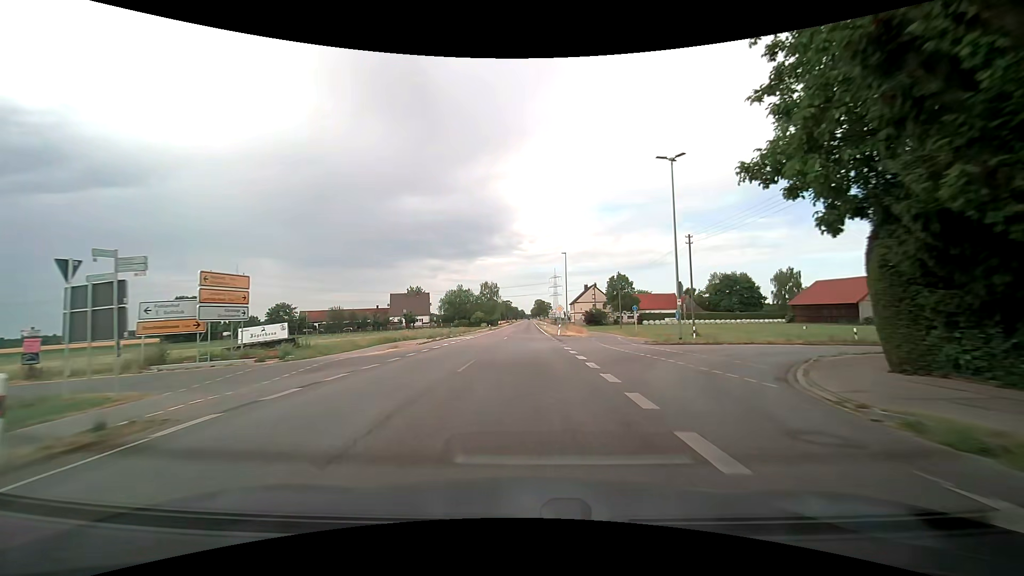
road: tertiary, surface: asphalt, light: Day
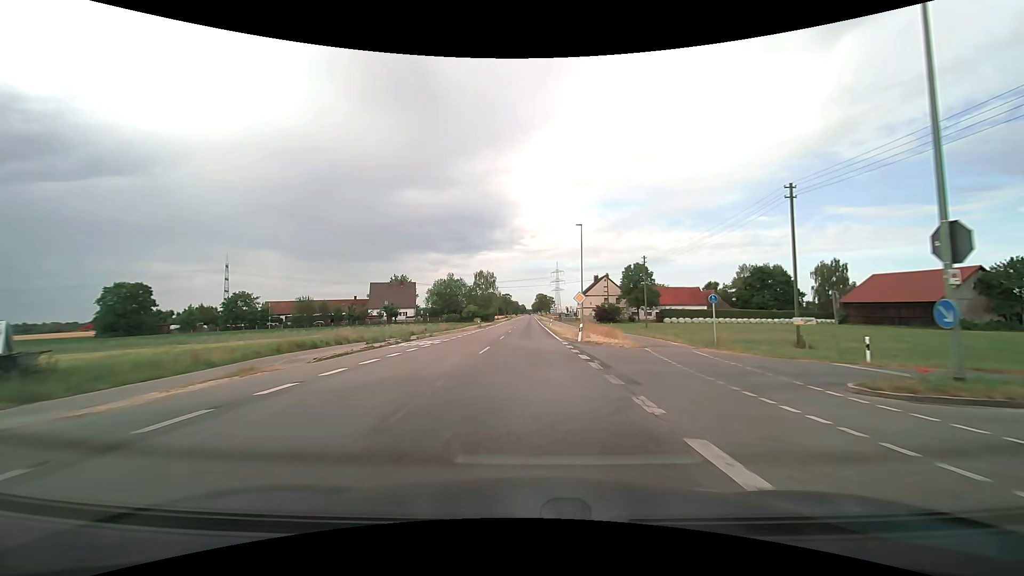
(0.0, +18.4) m; 0°
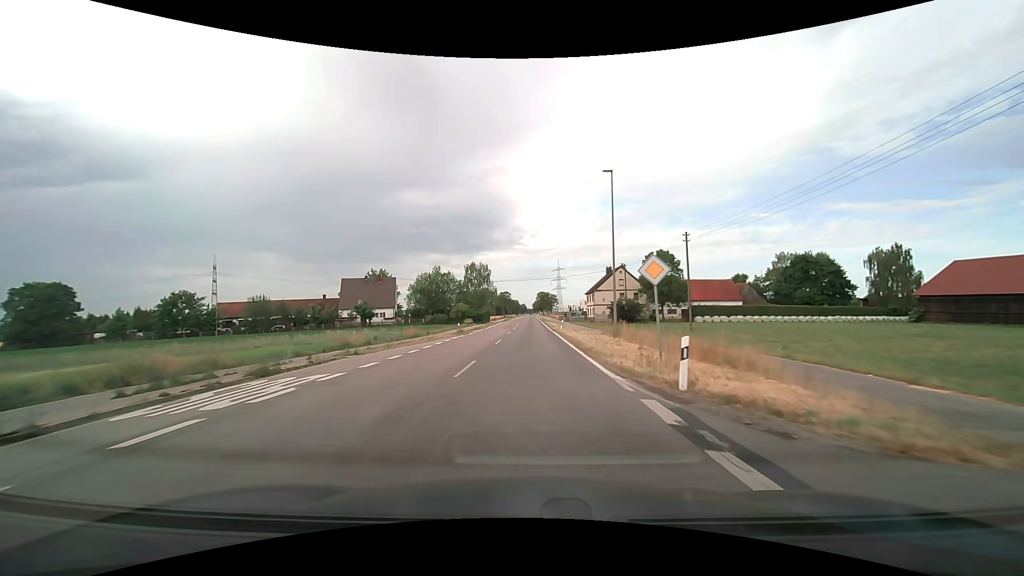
(-0.1, +18.5) m; 0°
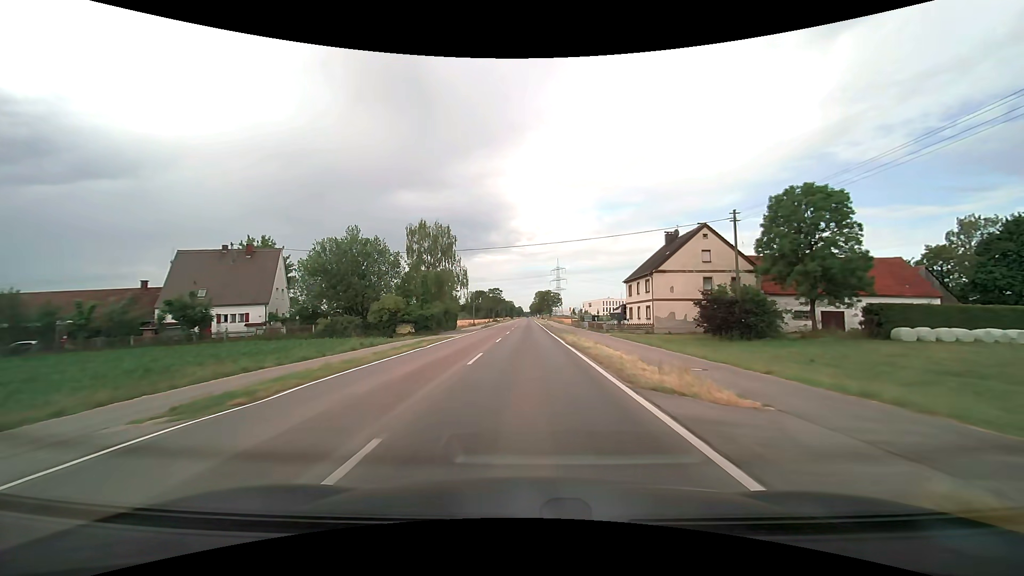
(+0.3, +46.7) m; 0°
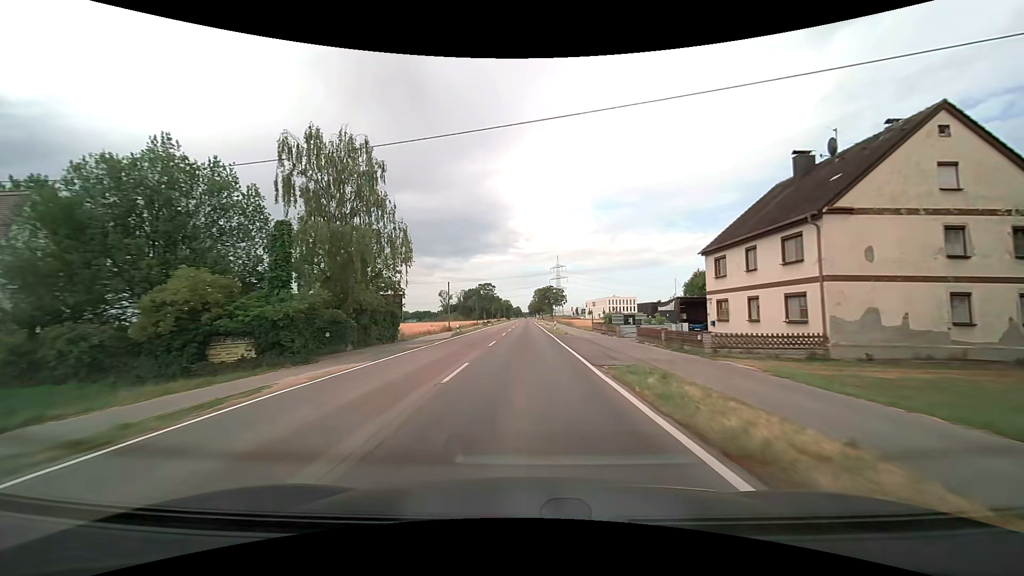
(+0.1, +28.1) m; 0°
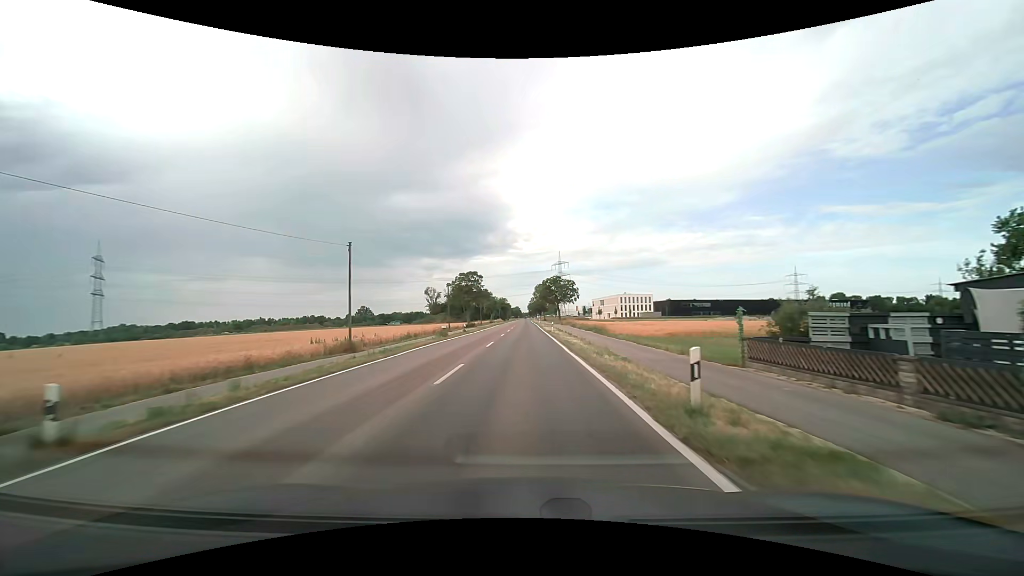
(-0.1, +37.2) m; 0°
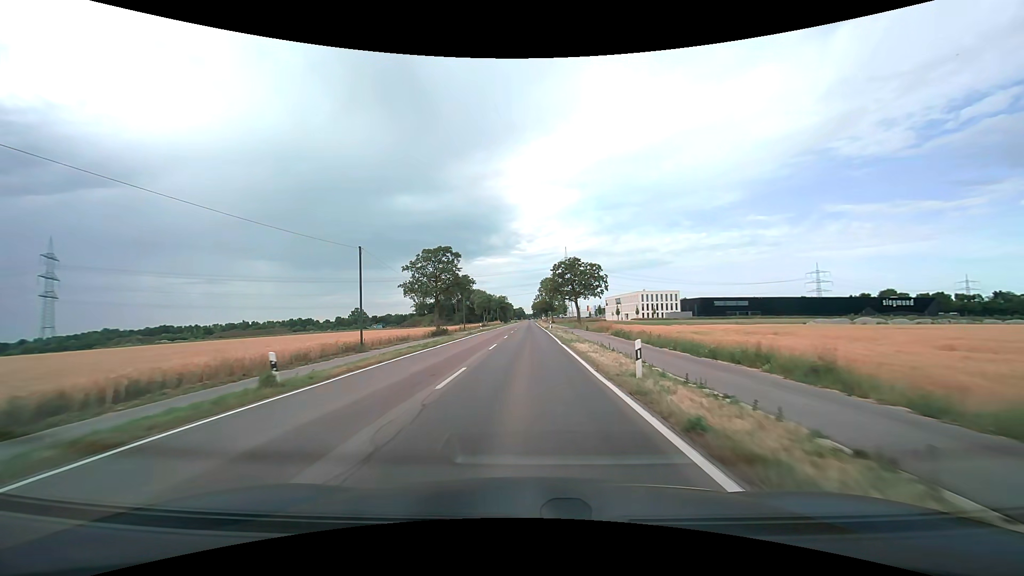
(-0.2, +37.5) m; -1°
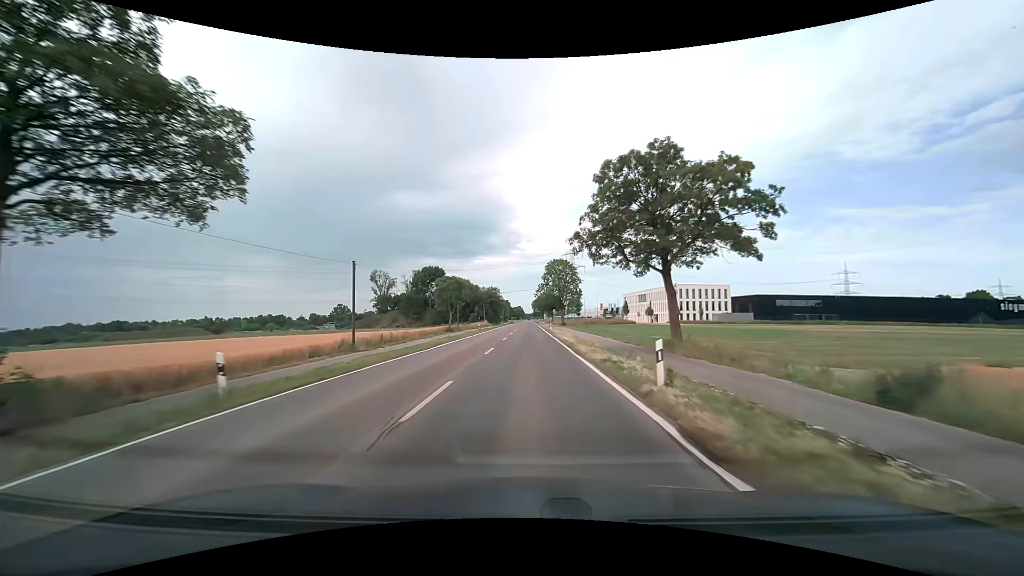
(0.0, +53.0) m; 0°
(0, +10) (0, +20) (0, +30) (0, +40) (0, +50) (0, +60) (0, +70) (0, +80) (0, +90) (0, +100) m
